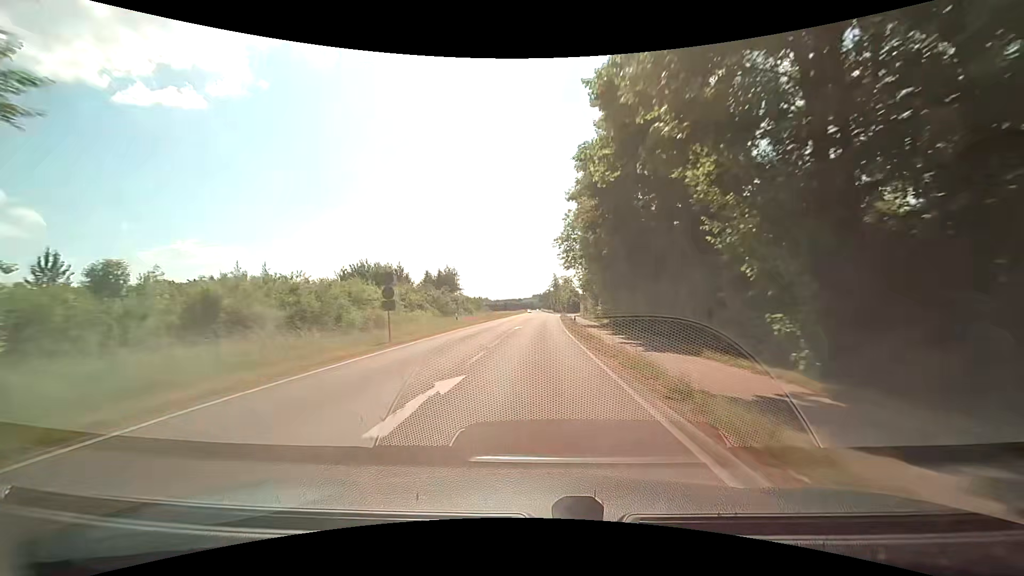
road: tertiary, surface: asphalt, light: Day
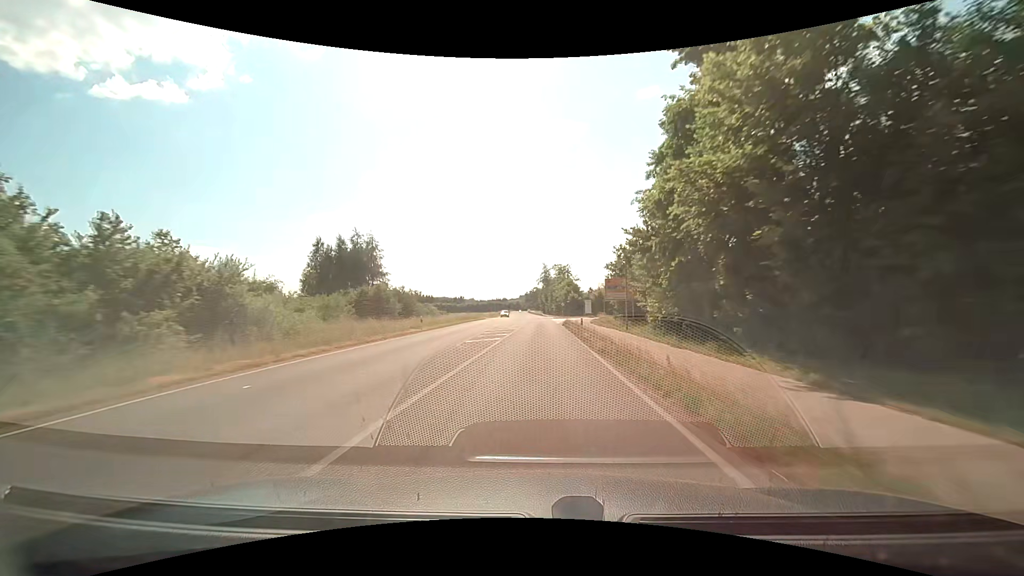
(+0.8, +54.1) m; +2°
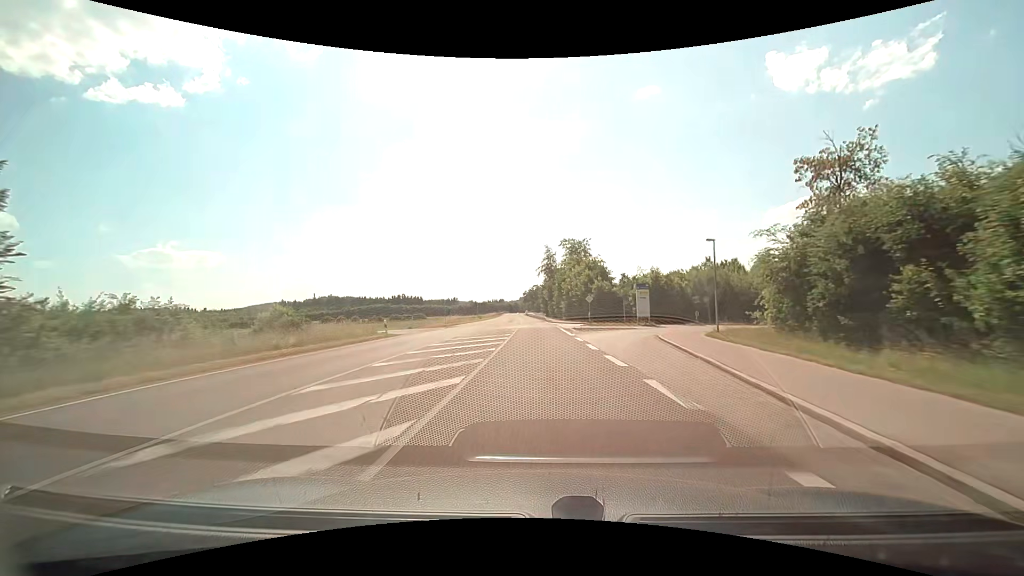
(0.0, +54.1) m; 0°
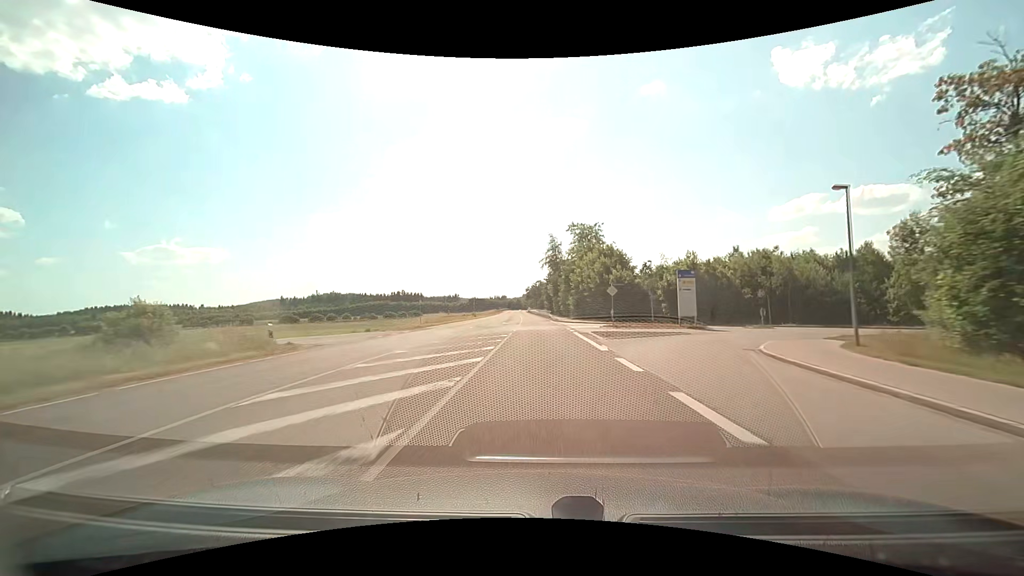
(0.0, +13.5) m; 0°
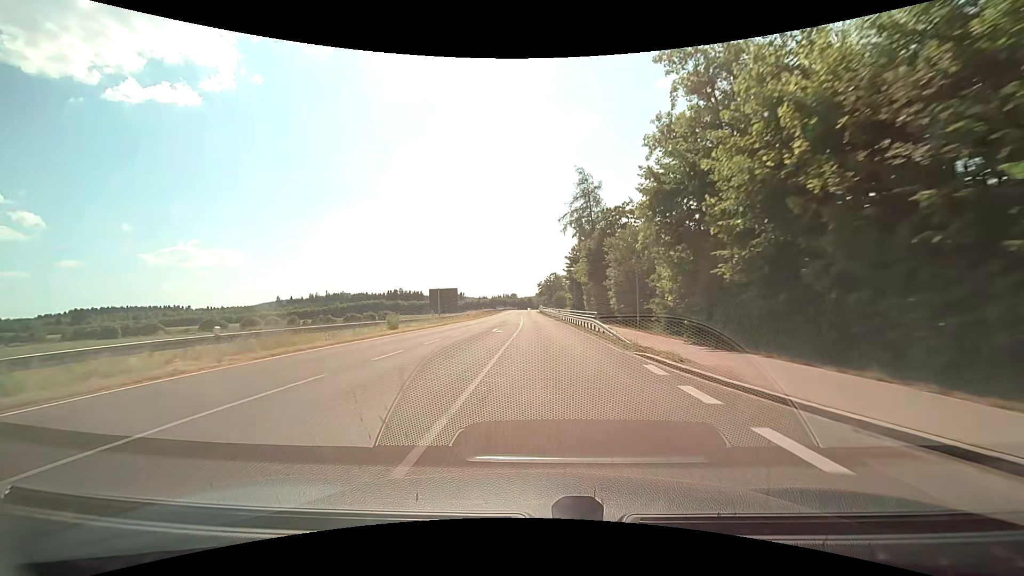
(-0.6, +53.5) m; -1°
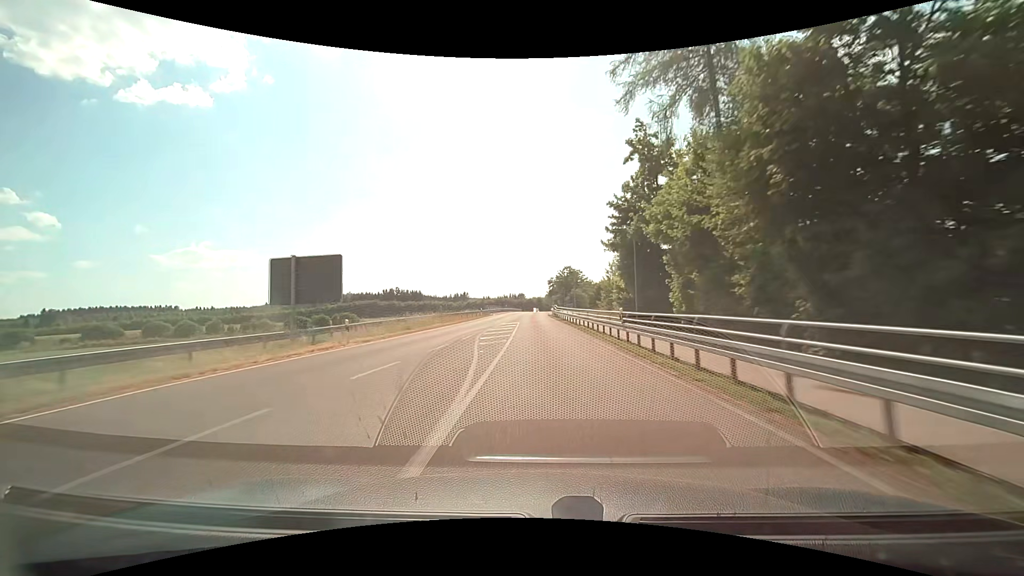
(-0.4, +39.9) m; -1°
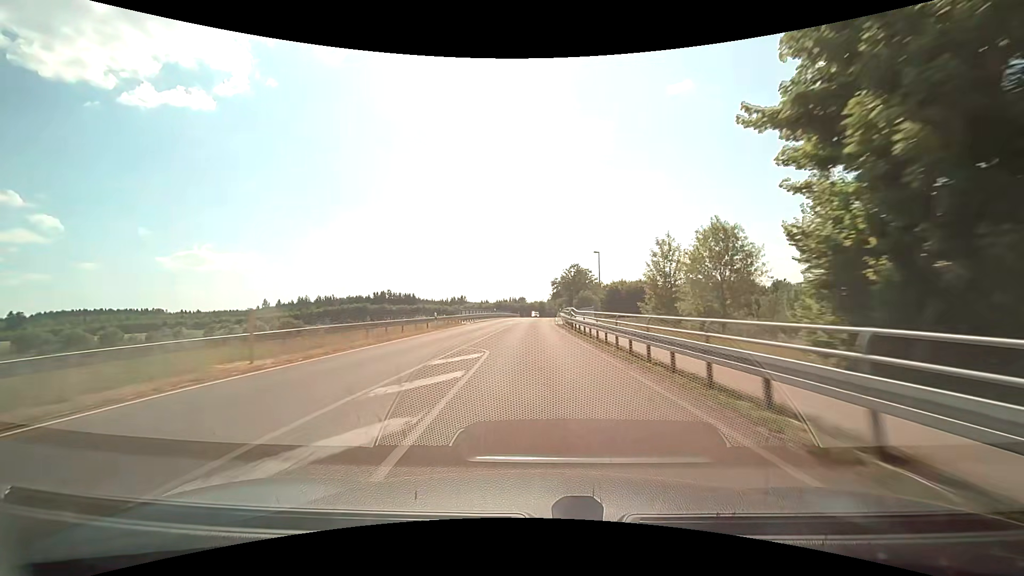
(0.0, +26.6) m; 0°
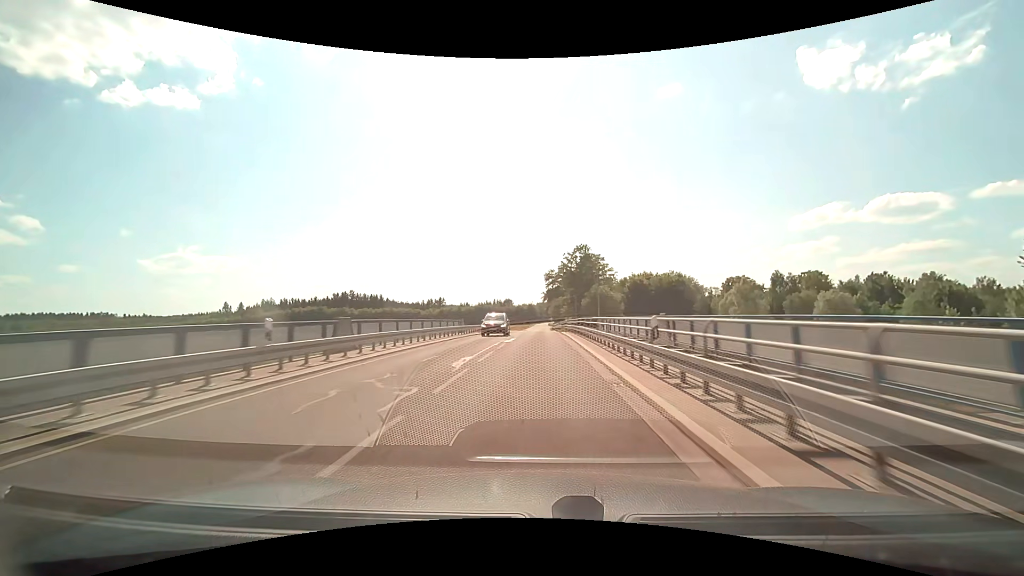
(+0.4, +53.1) m; +1°
(0, +10) (0, +20) (0, +30) (0, +40) (+1, +50) (+1, +60) (+1, +70) (+1, +80) (+1, +90) (+1, +100) m
